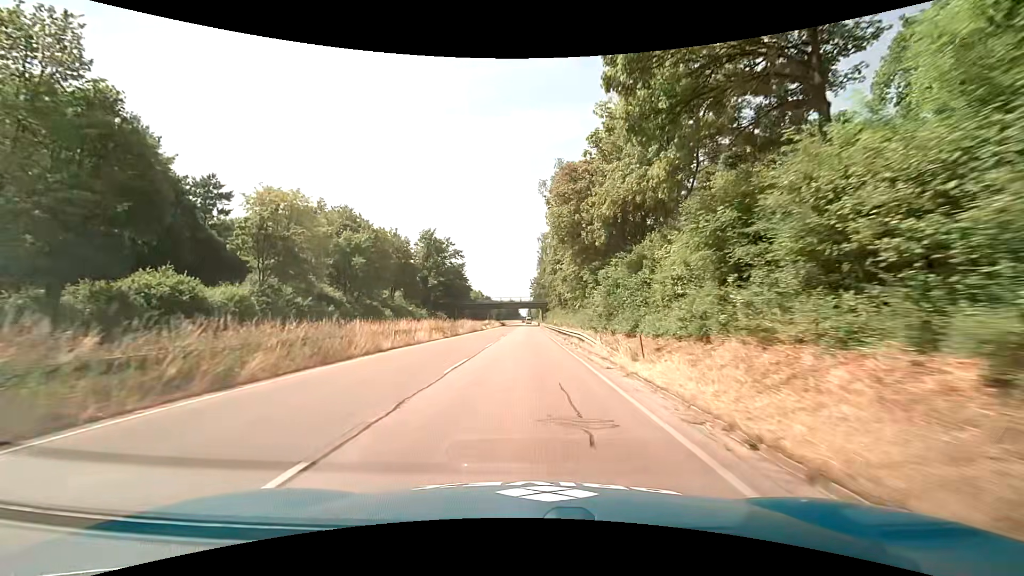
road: trunk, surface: asphalt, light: Day
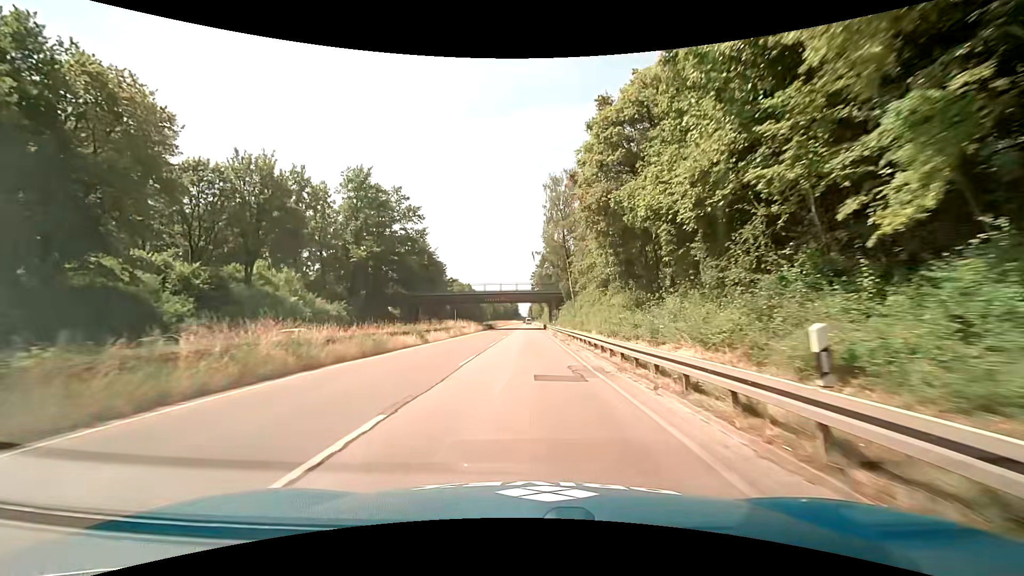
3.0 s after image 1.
(0.0, +45.6) m; 0°
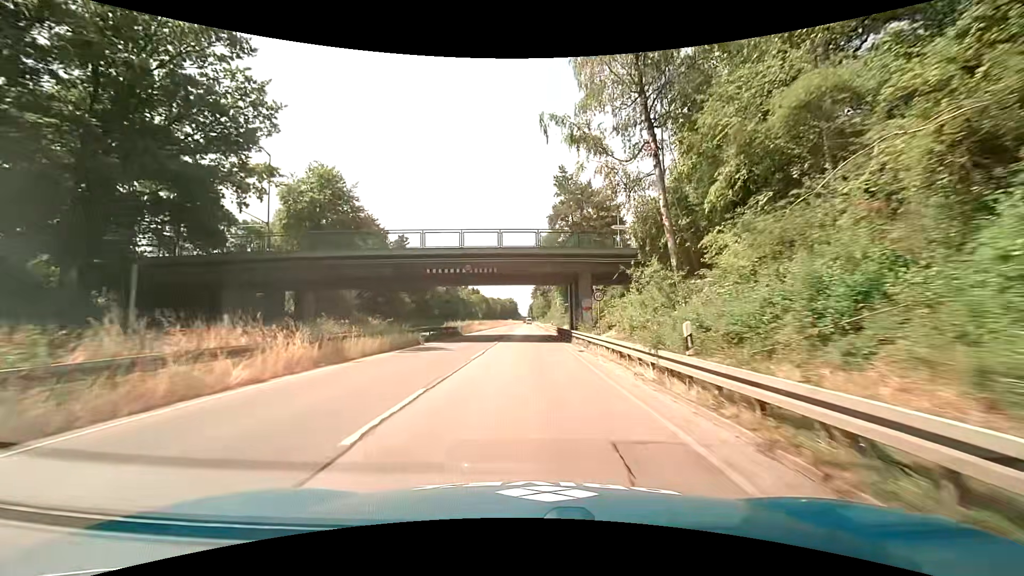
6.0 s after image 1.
(0.0, +45.6) m; +1°
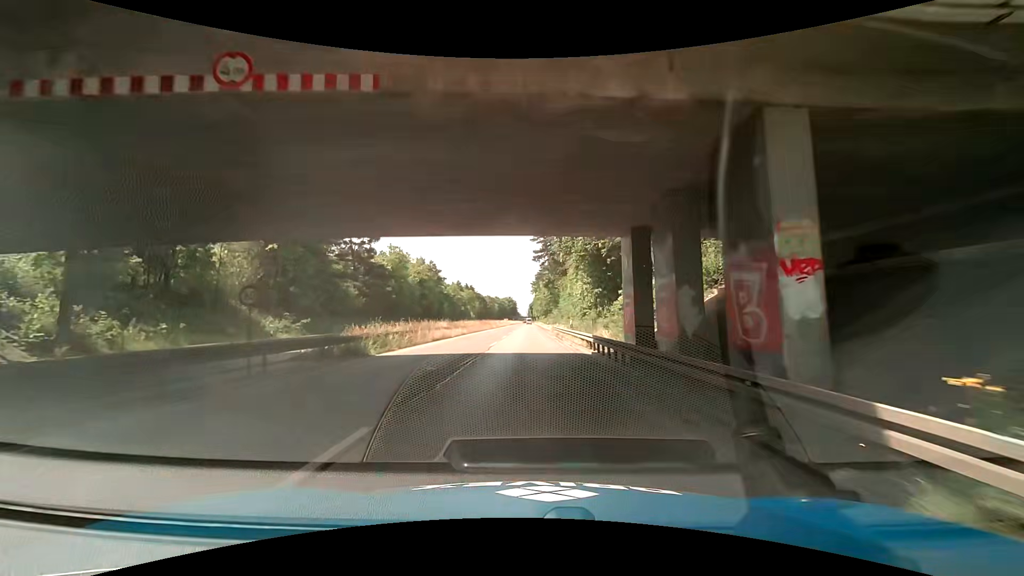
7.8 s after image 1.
(-0.3, +27.4) m; -1°
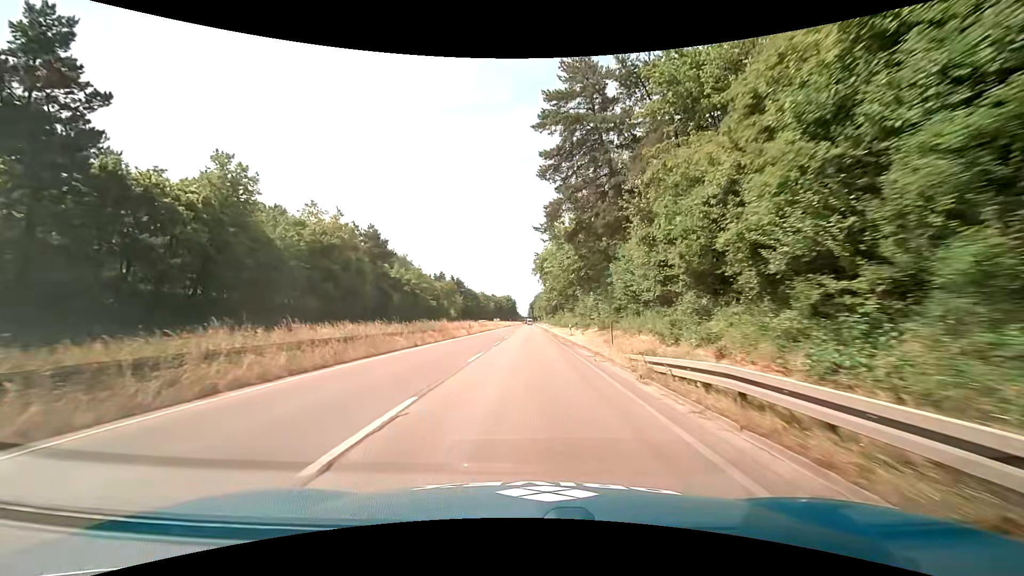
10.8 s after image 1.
(-0.3, +45.7) m; 0°
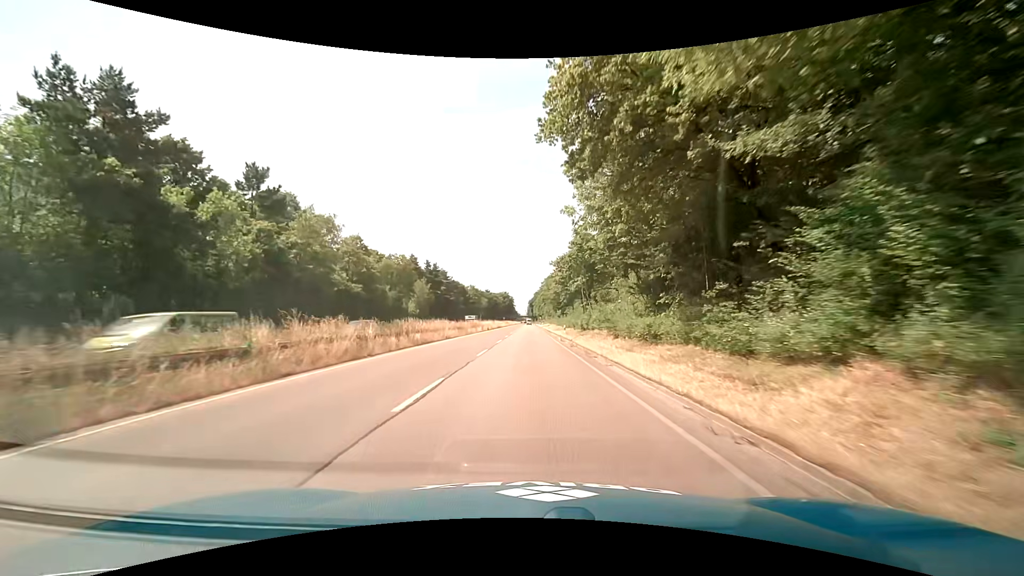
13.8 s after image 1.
(0.0, +45.6) m; 0°
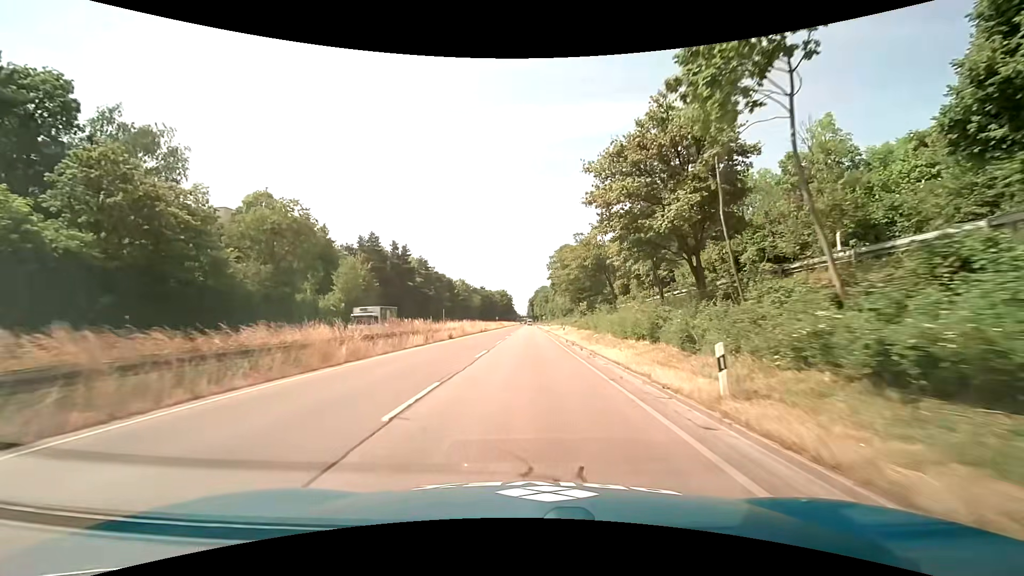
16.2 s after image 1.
(-0.2, +36.5) m; 0°
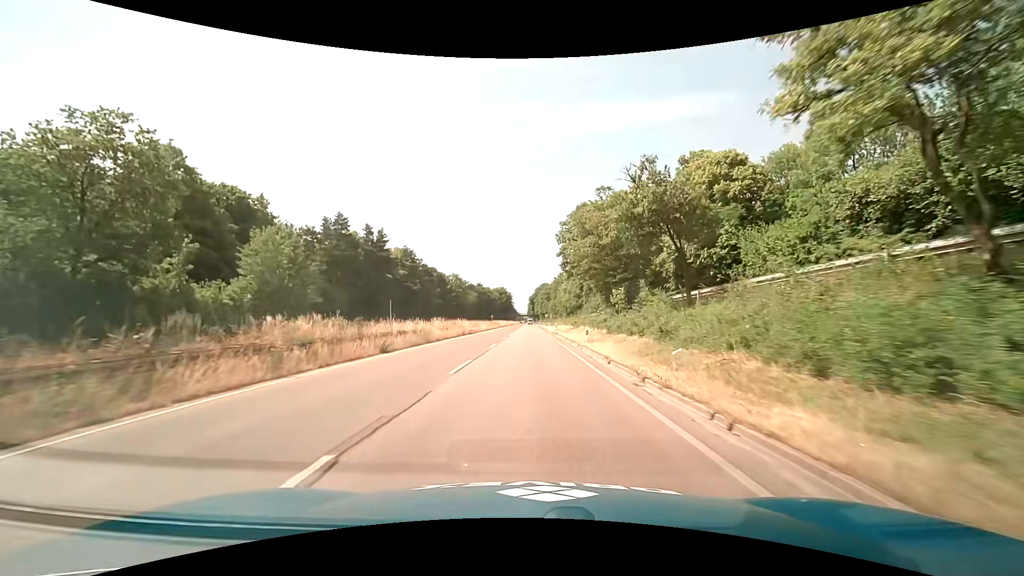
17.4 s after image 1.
(0.0, +18.3) m; -1°
(0, +10) (0, +20) (0, +30) (0, +40) (+1, +50) (+1, +60) (+1, +70) (+1, +80) (+1, +90) (+1, +100) m
